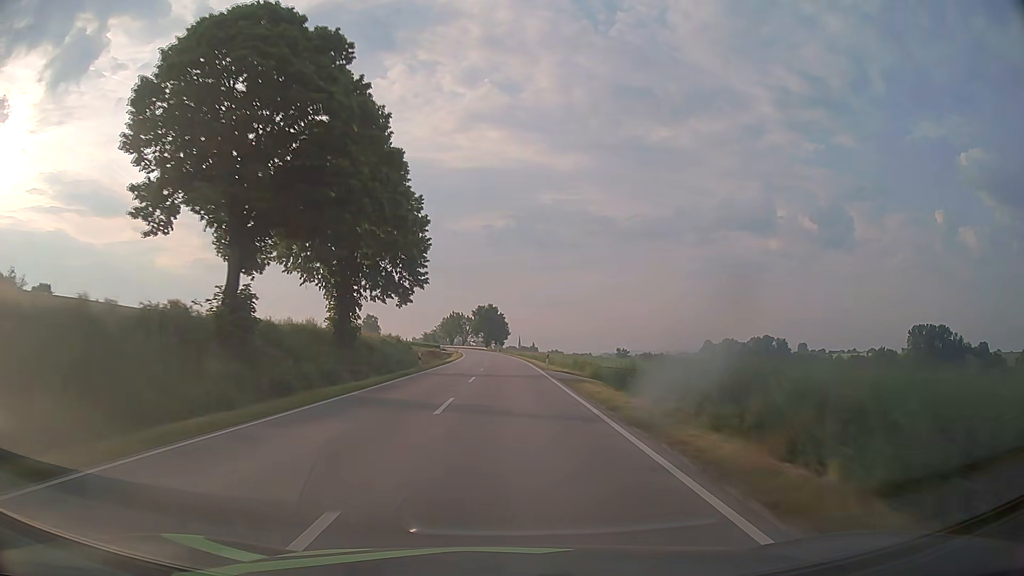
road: secondary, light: Day
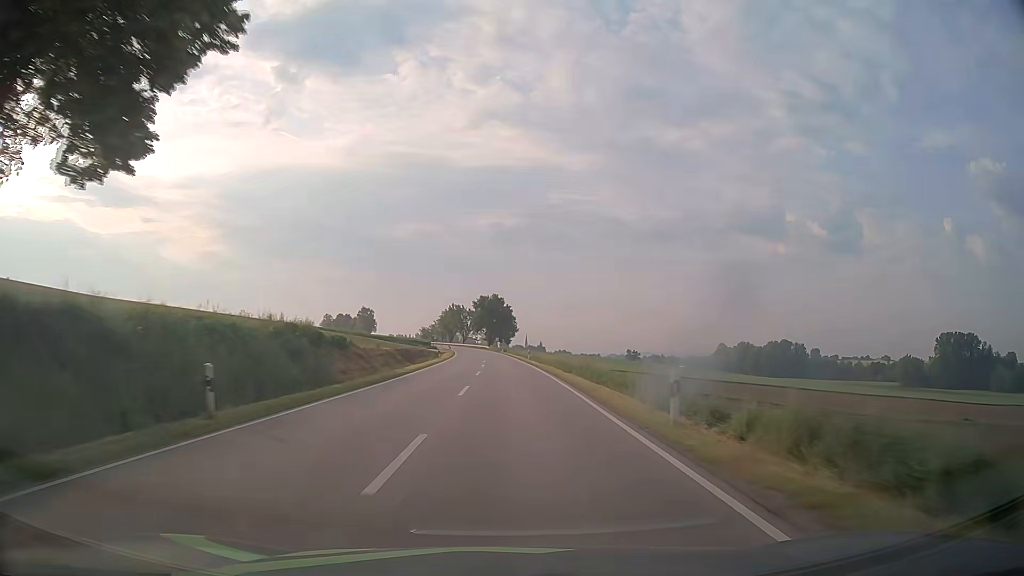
(-0.1, +31.3) m; 0°
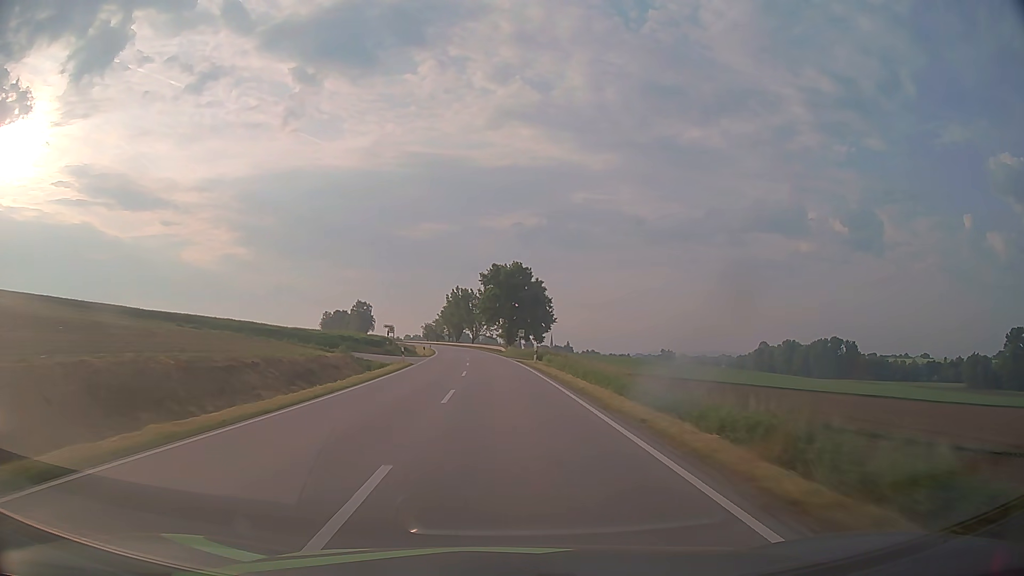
(-0.9, +63.0) m; -2°
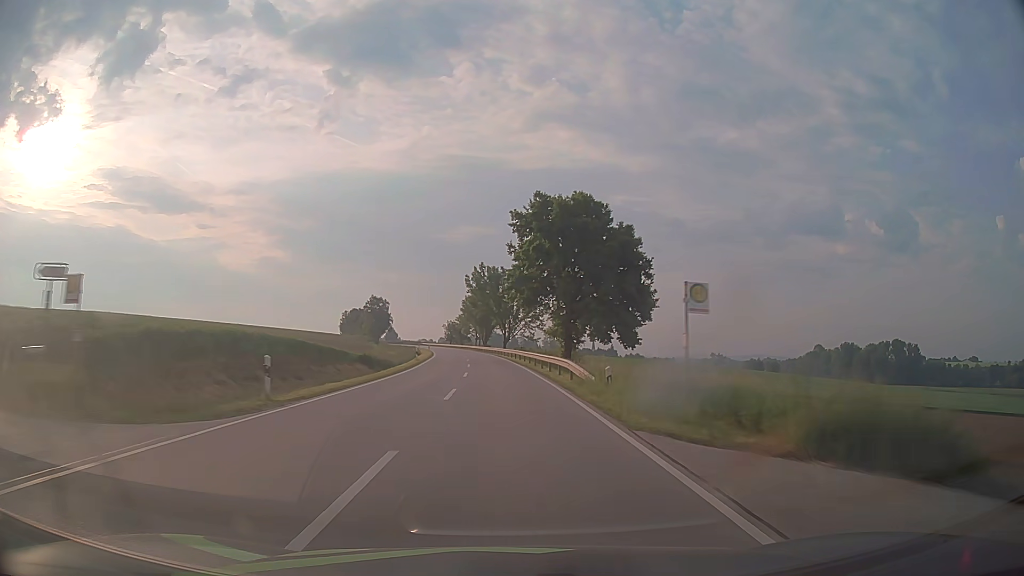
(-1.4, +47.3) m; -3°
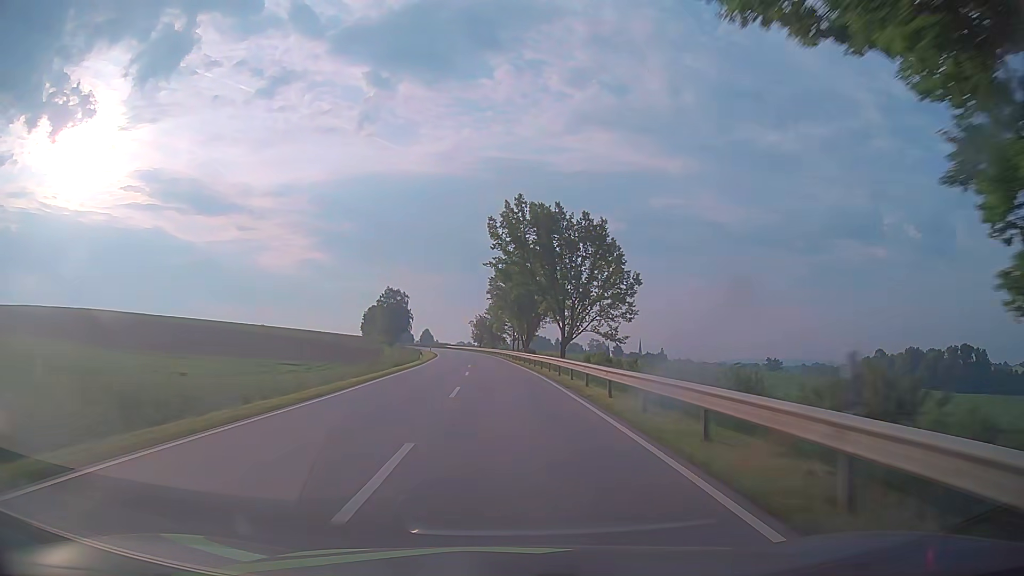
(-1.5, +47.4) m; -4°
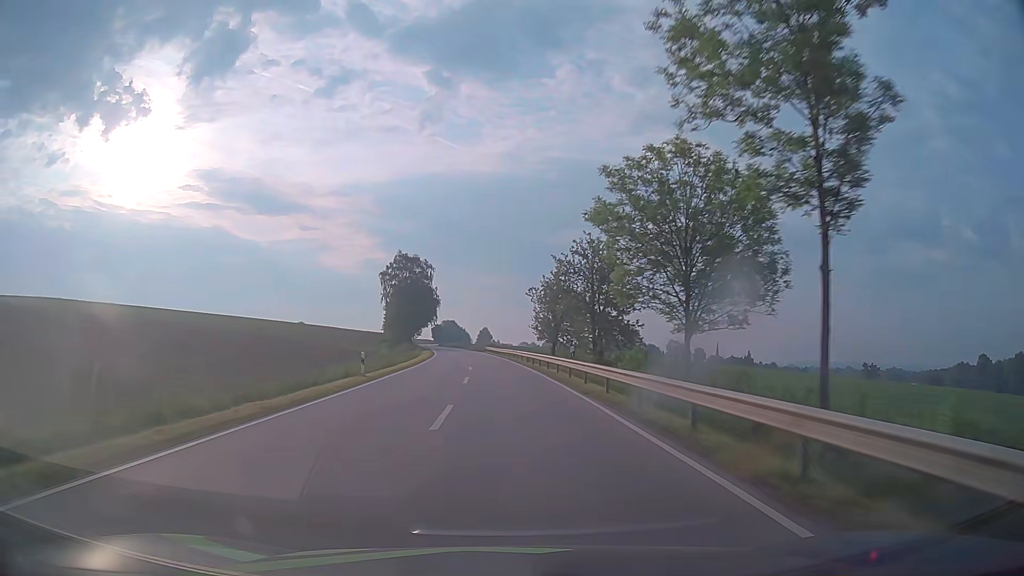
(-3.9, +78.8) m; -6°
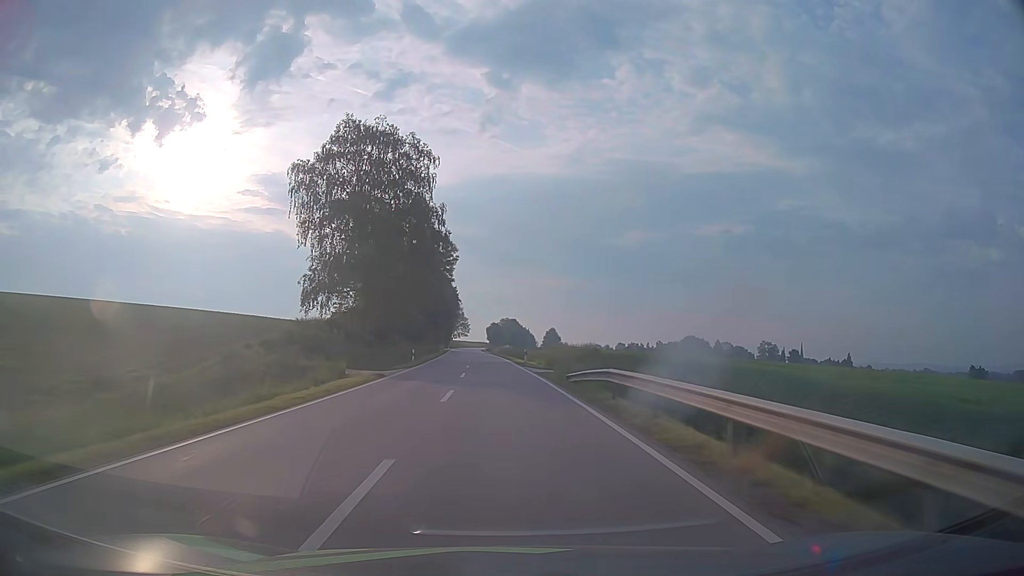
(-3.8, +78.8) m; -5°
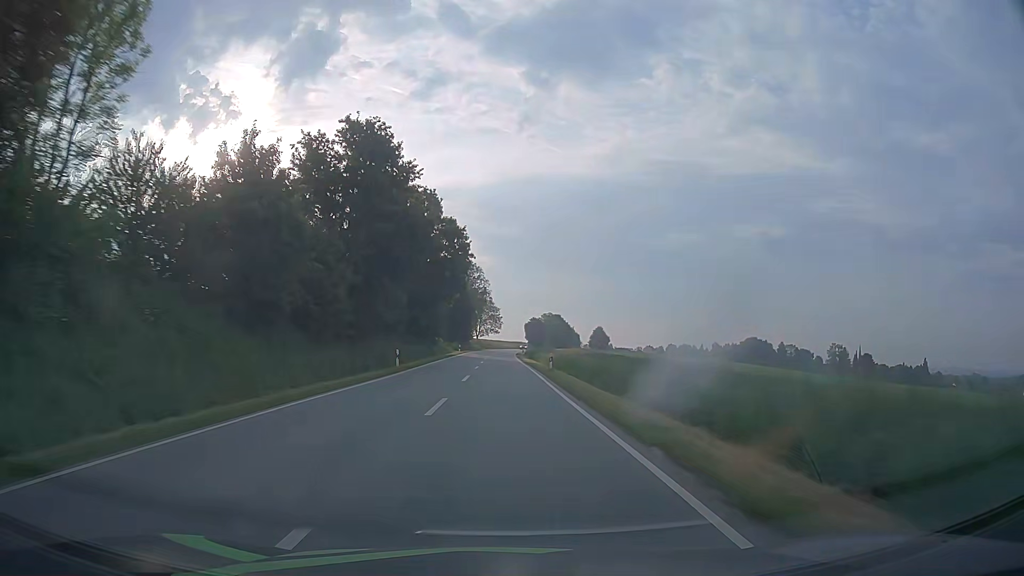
(-1.9, +63.2) m; -3°
(0, +10) (0, +20) (0, +30) (0, +40) (0, +50) (0, +60) (0, +70) (0, +80) (0, +90) (0, +100) m
